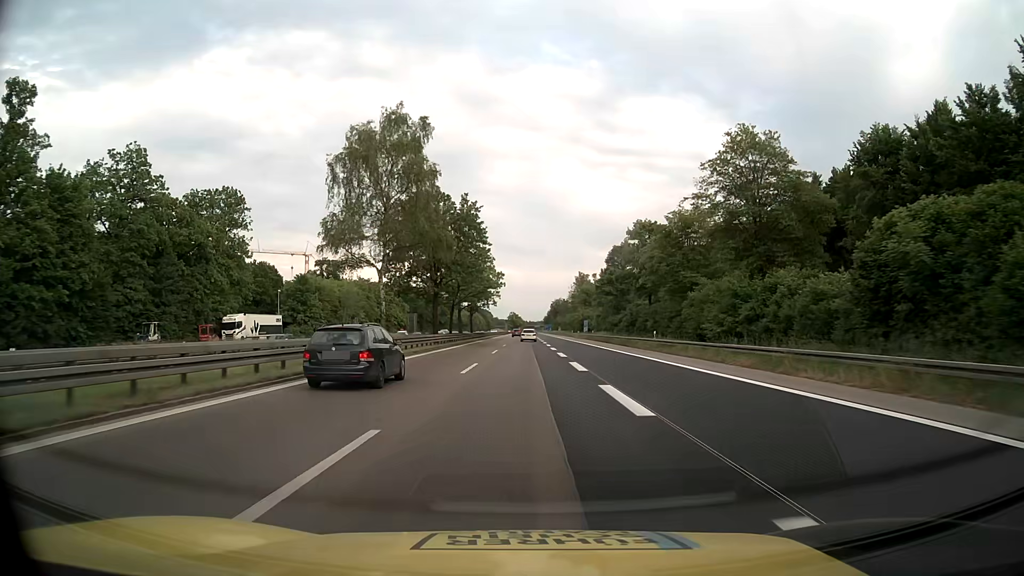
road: motorway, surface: asphalt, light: Day
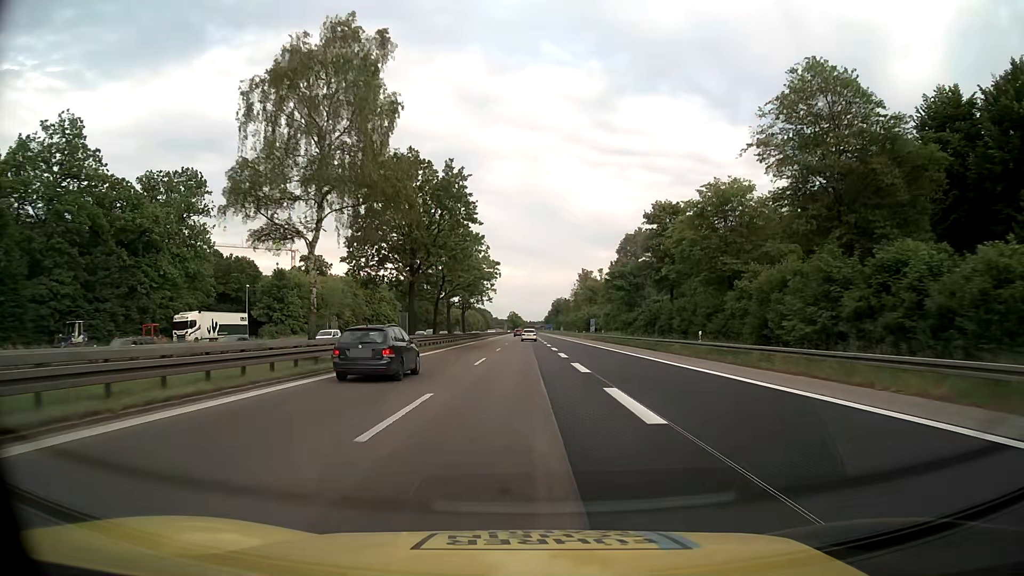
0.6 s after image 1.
(0.0, +13.0) m; 0°
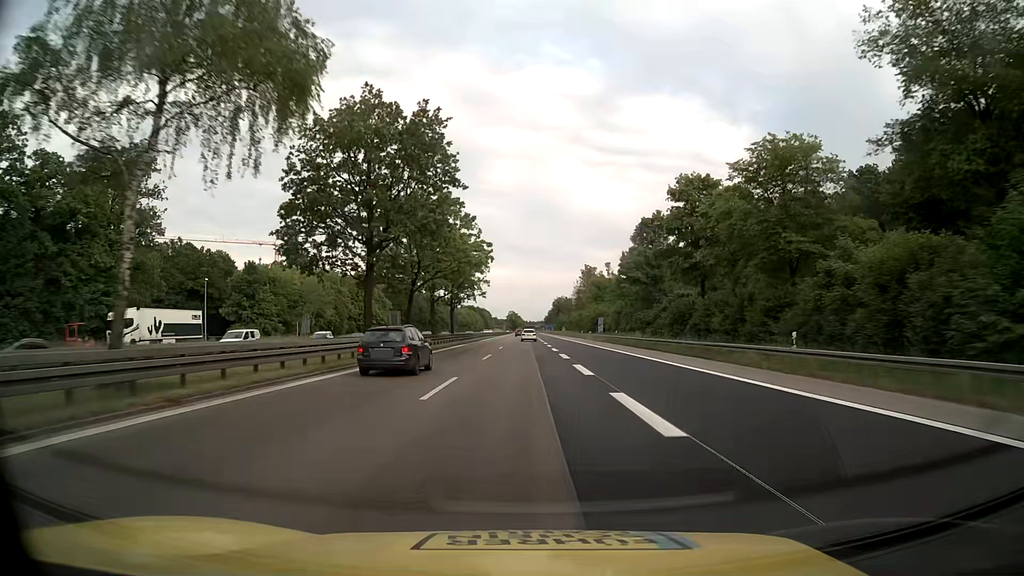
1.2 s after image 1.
(0.0, +13.3) m; 0°
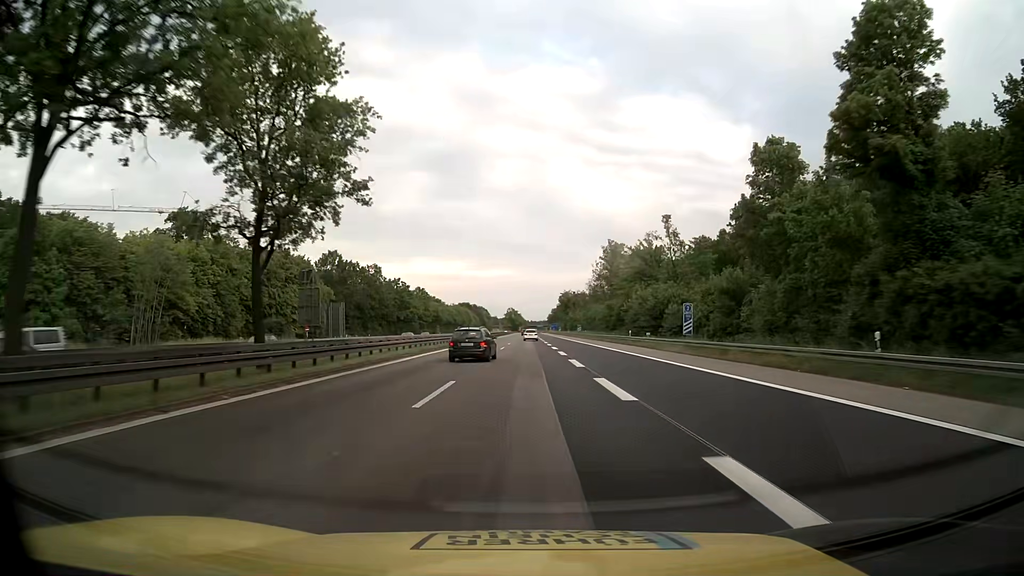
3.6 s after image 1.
(-0.1, +55.9) m; 0°
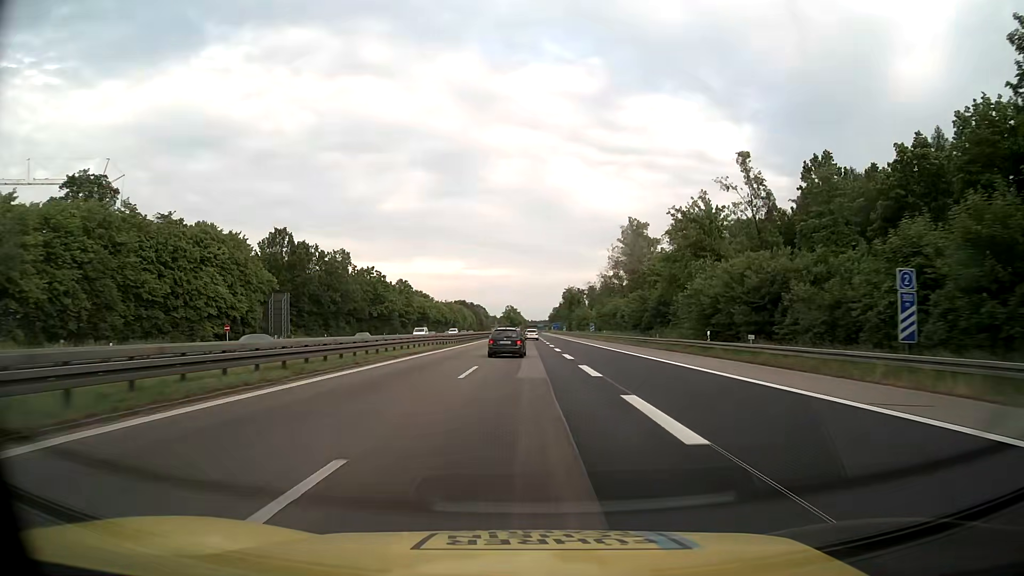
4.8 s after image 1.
(0.0, +29.2) m; 0°
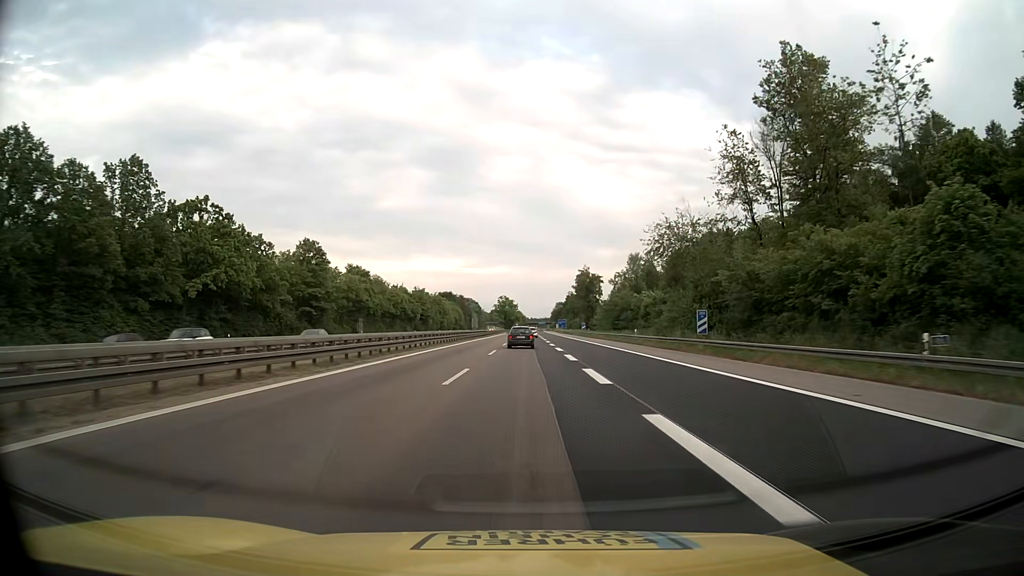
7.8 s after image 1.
(+0.3, +75.7) m; 0°
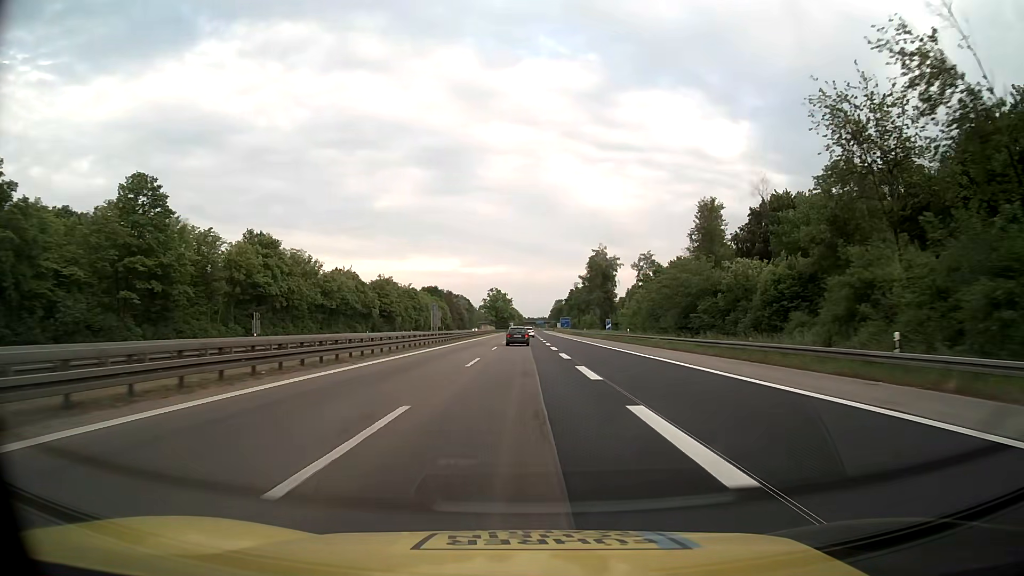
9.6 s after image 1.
(+0.2, +47.1) m; 0°
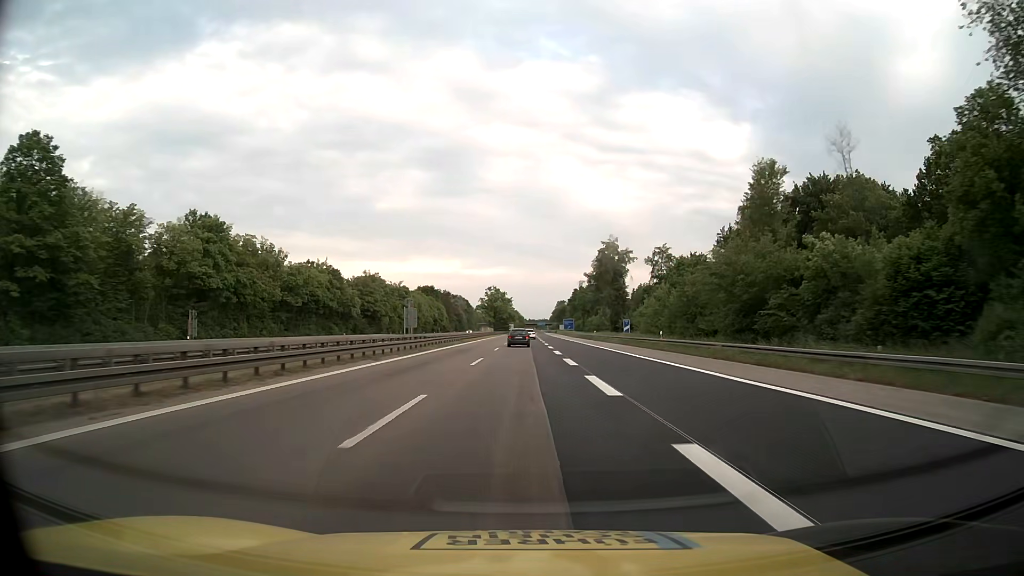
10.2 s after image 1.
(0.0, +15.9) m; 0°
(0, +10) (0, +20) (0, +30) (0, +40) (0, +50) (0, +60) (0, +70) (0, +80) (0, +90) (0, +100) m
